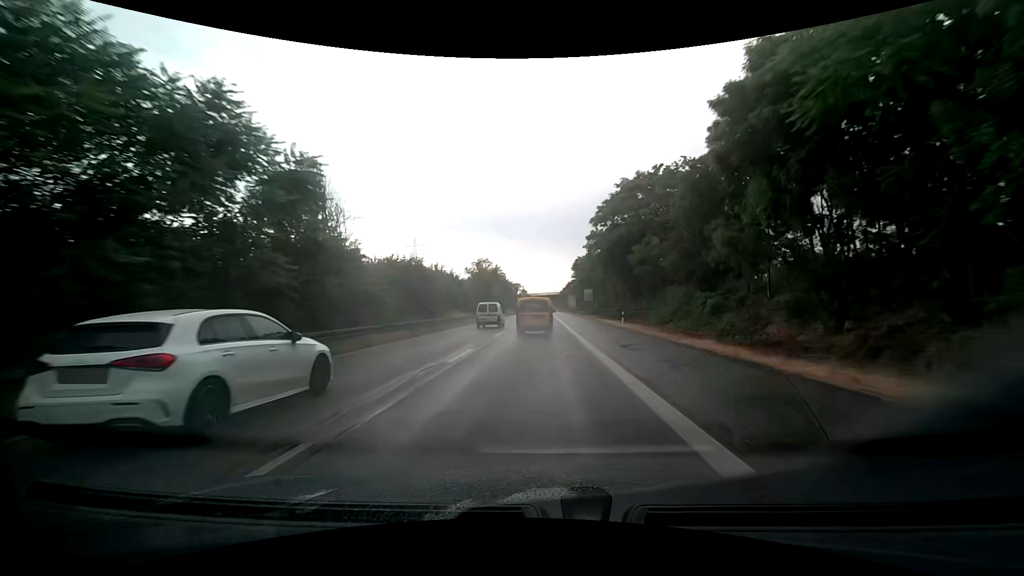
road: trunk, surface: asphalt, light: Day
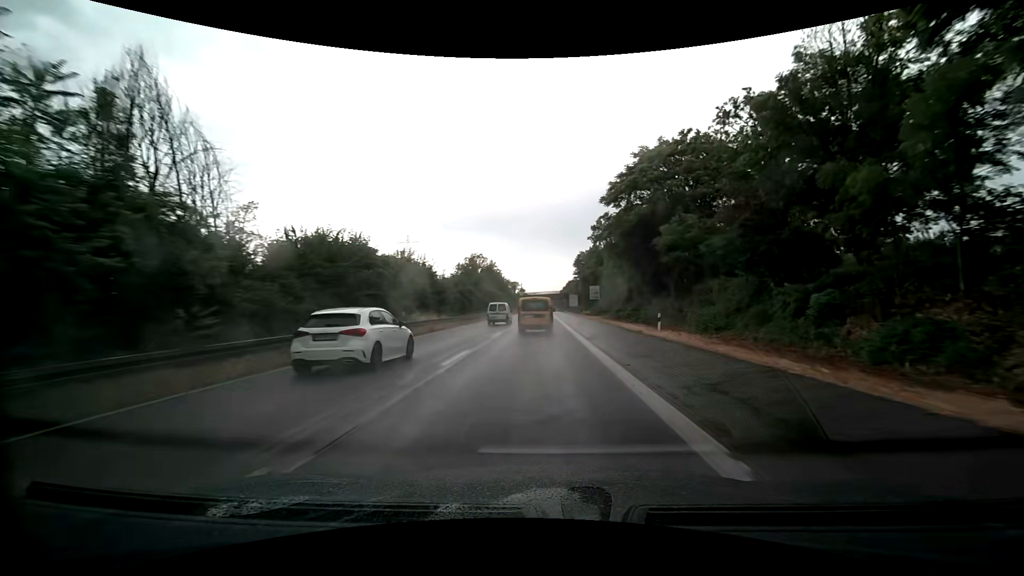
(0.0, +12.3) m; 0°
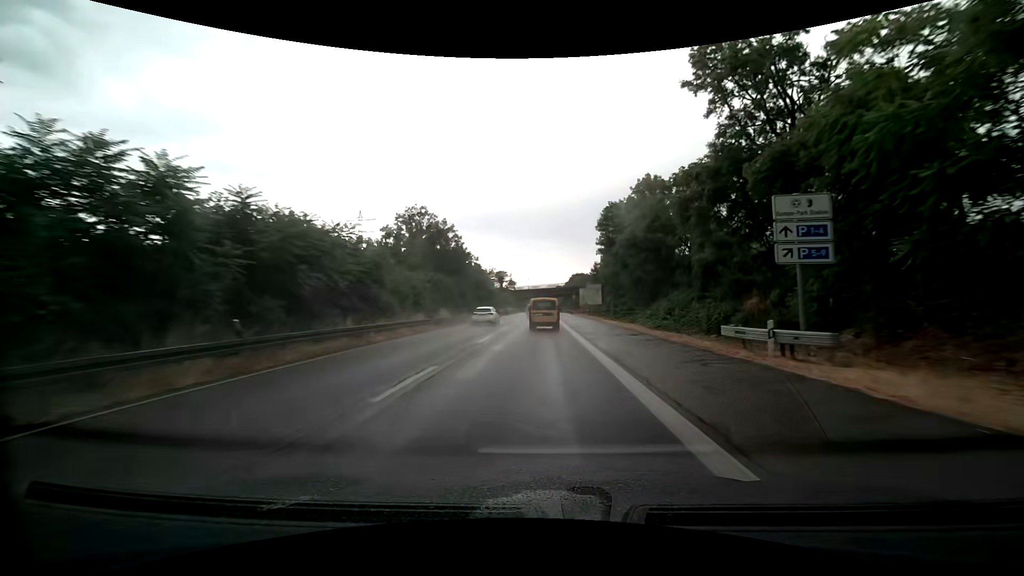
(+0.1, +62.0) m; 0°
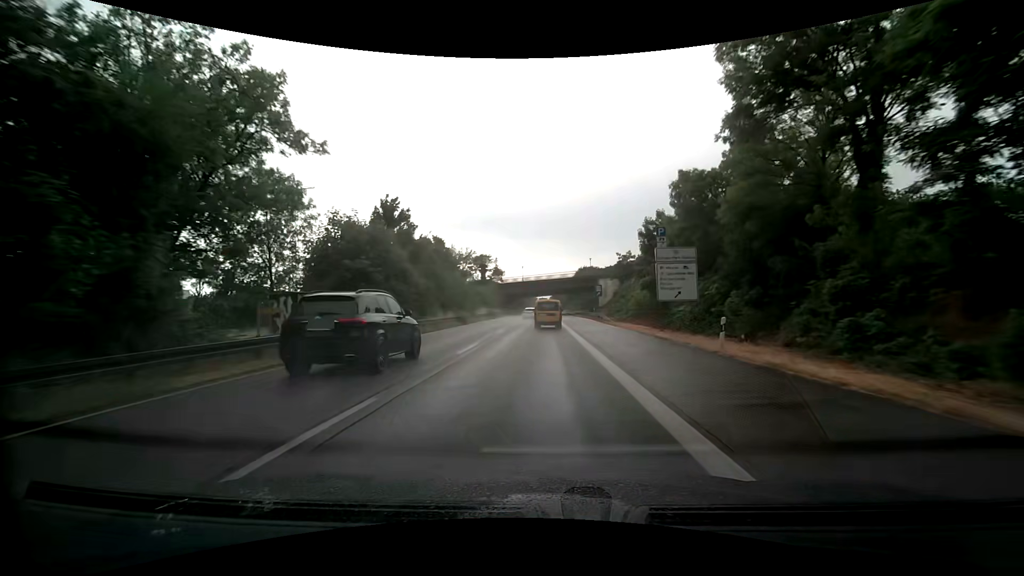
(-0.2, +49.6) m; 0°
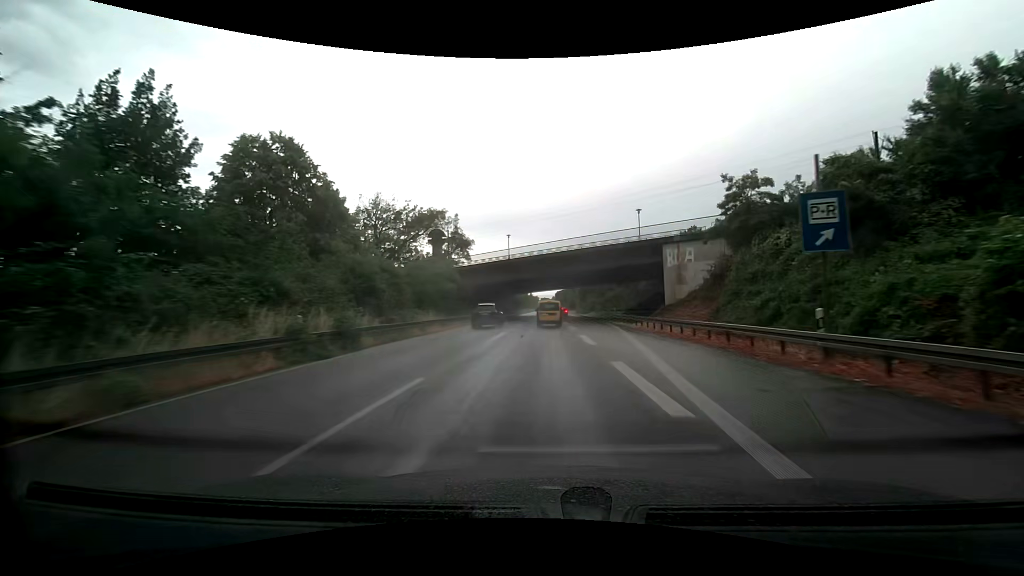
(+0.1, +50.2) m; 0°
(0, +10) (0, +20) (0, +30) (0, +40) (0, +50) (0, +60) (0, +70) (-1, +80) (-1, +90) (-1, +100) m
